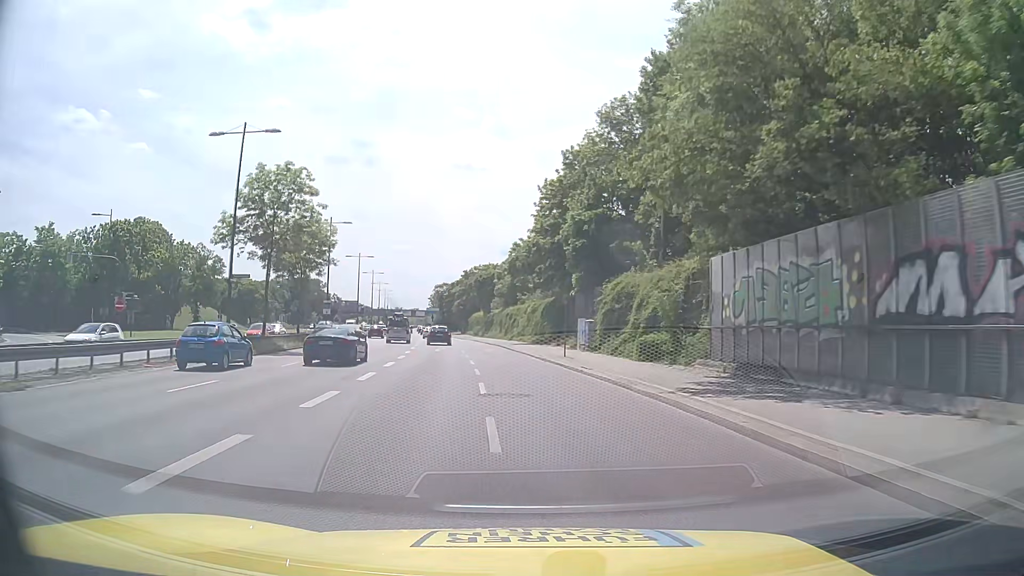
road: trunk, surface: asphalt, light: Day
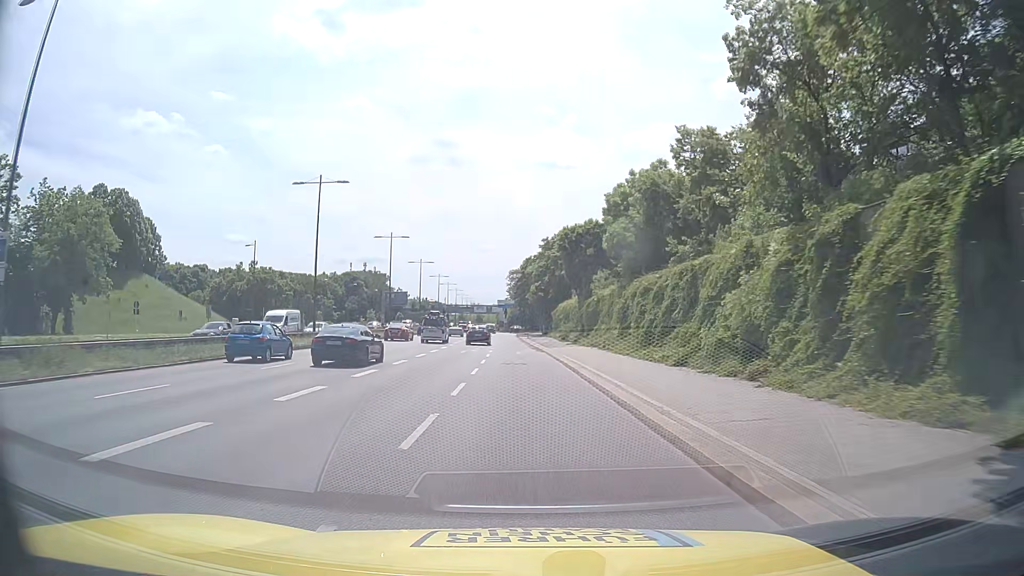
(-3.8, +47.6) m; -7°
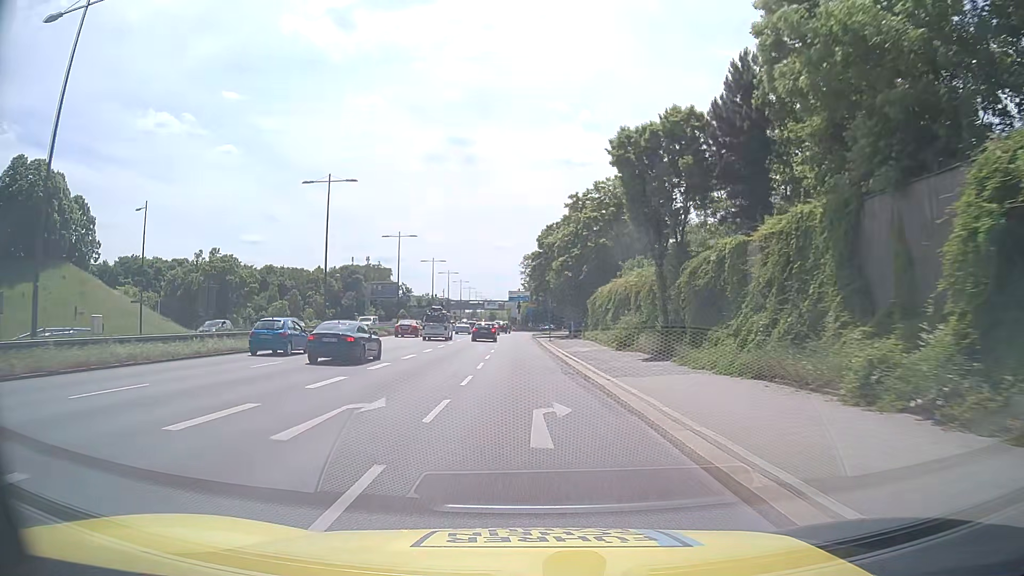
(-0.5, +28.2) m; -2°
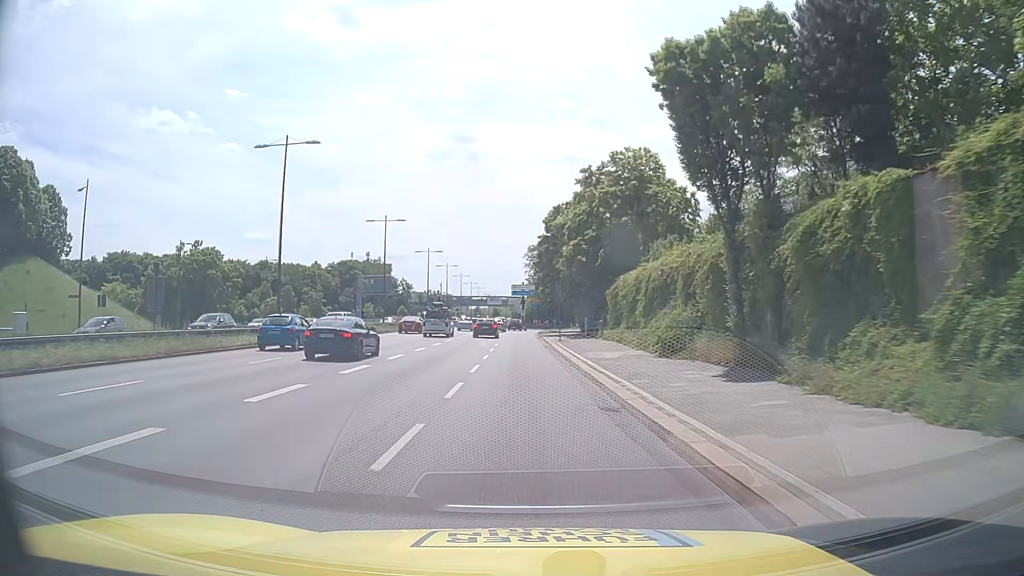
(0.0, +9.3) m; -1°
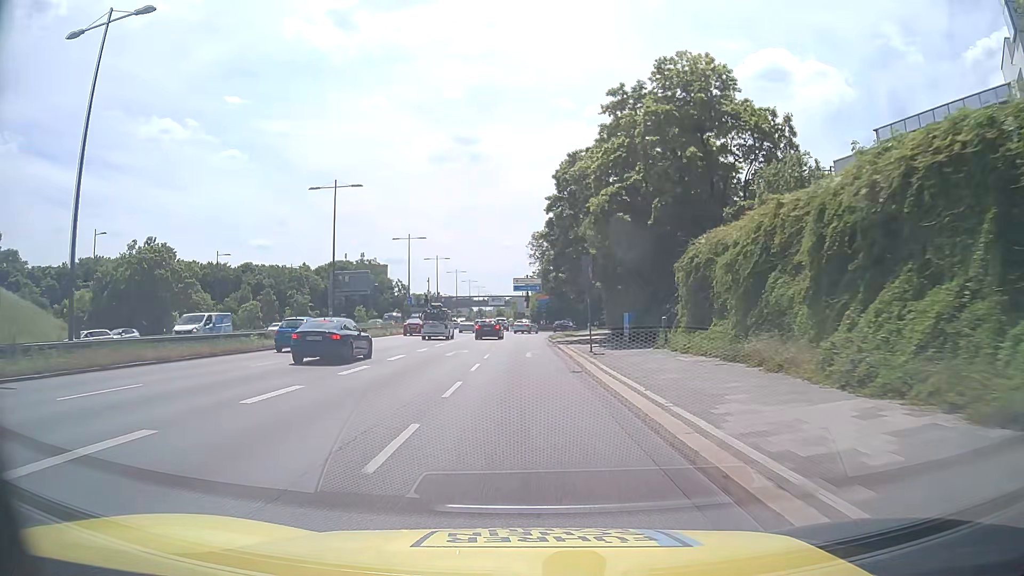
(+0.1, +18.1) m; +1°
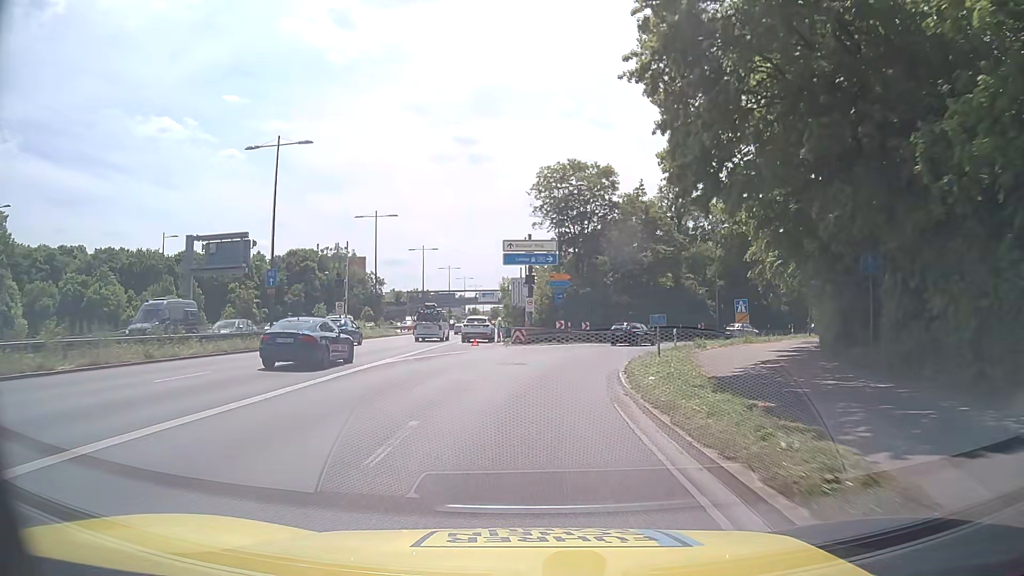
(-0.6, +41.4) m; 0°
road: motorway_link
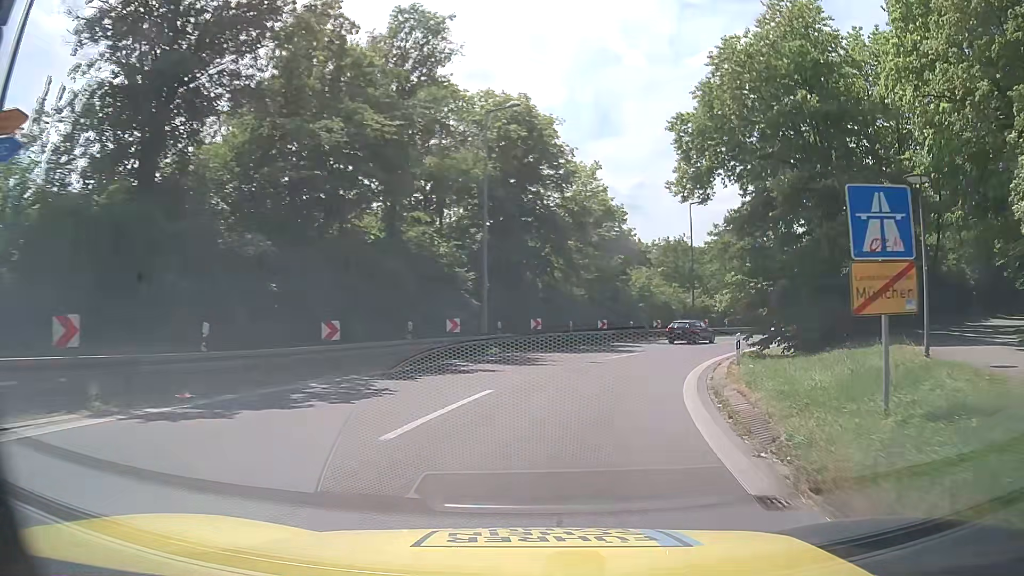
(+5.8, +35.7) m; +27°
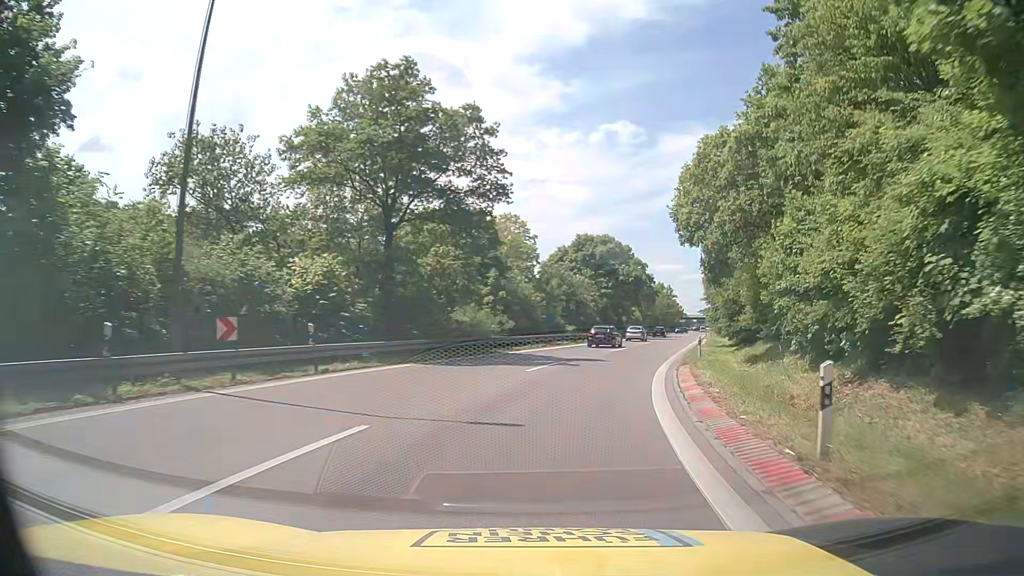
(+11.6, +38.0) m; +32°
(+1, +10) (+2, +20) (+5, +30) (+7, +39) (+10, +49) (+13, +58) (+16, +68) (+18, +78) (+21, +87) (+24, +97) m
